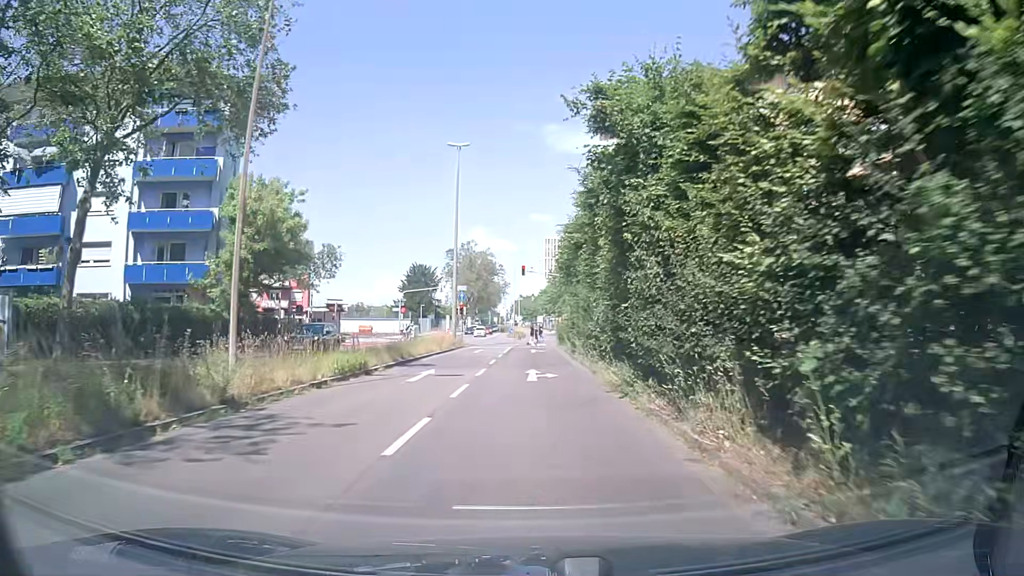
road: secondary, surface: asphalt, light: Day
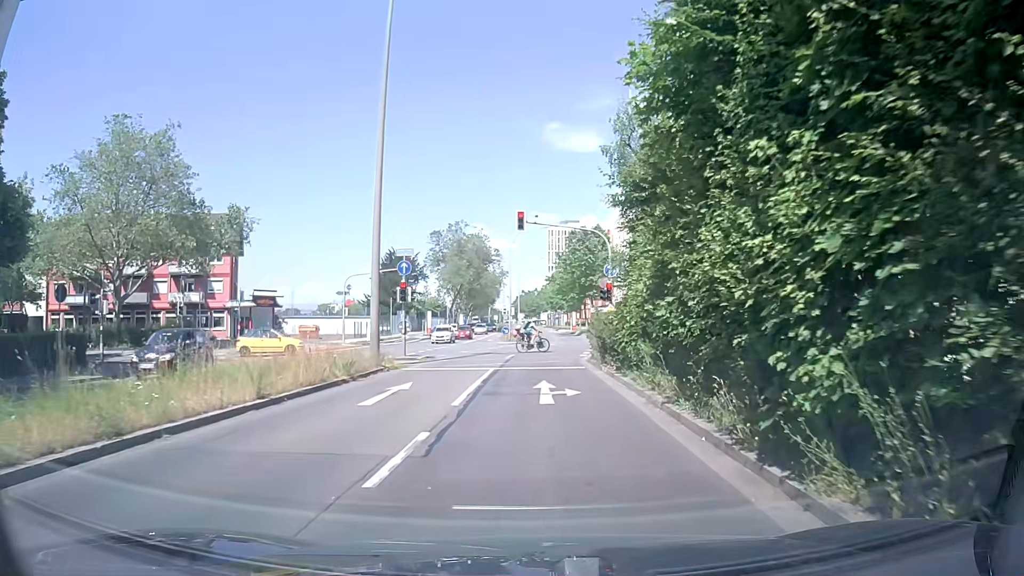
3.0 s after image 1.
(0.0, +25.2) m; 0°
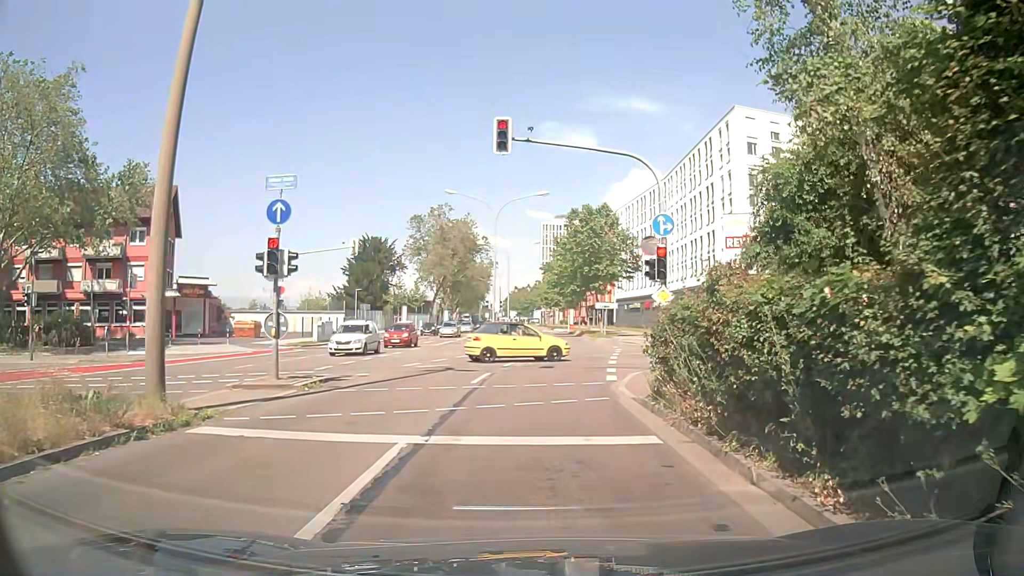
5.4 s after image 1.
(+0.2, +13.3) m; +2°
